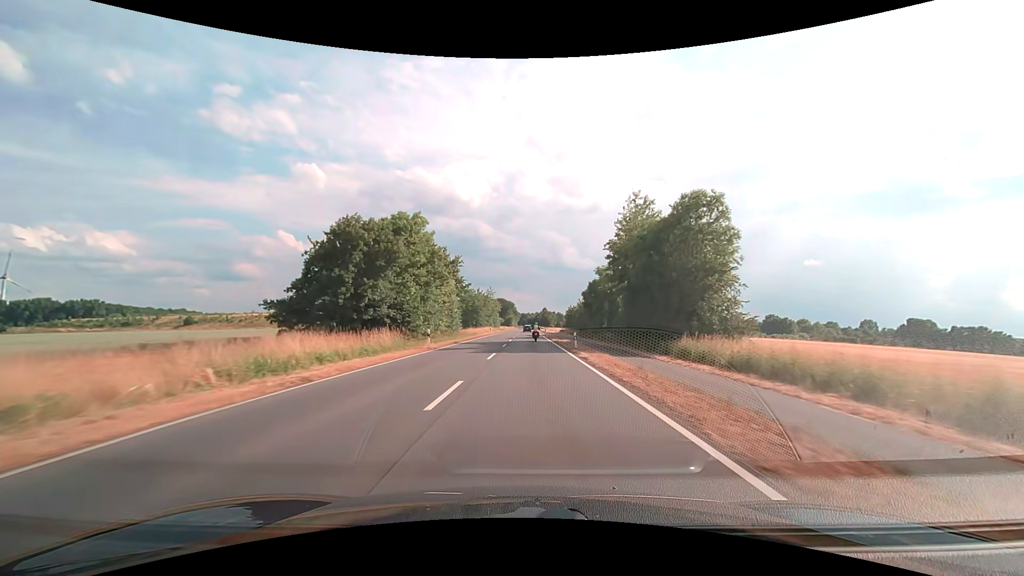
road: secondary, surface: asphalt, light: Day
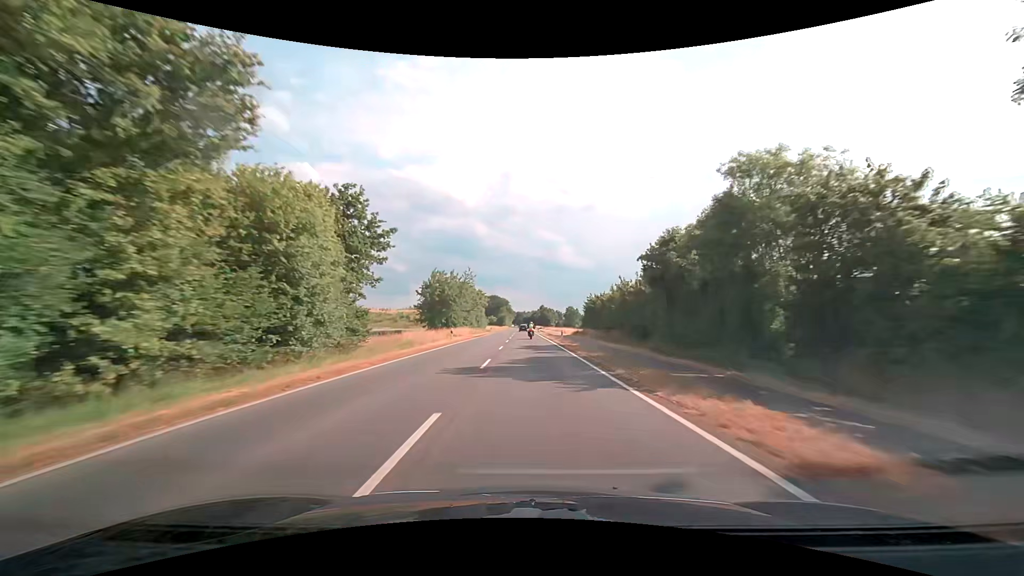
(+0.1, +40.3) m; 0°
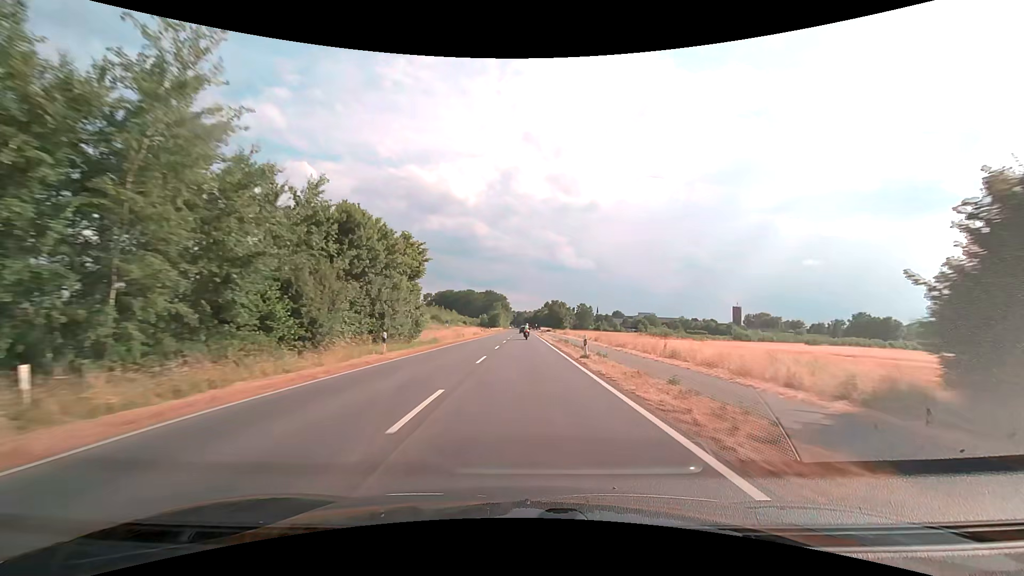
(+0.3, +69.1) m; 0°
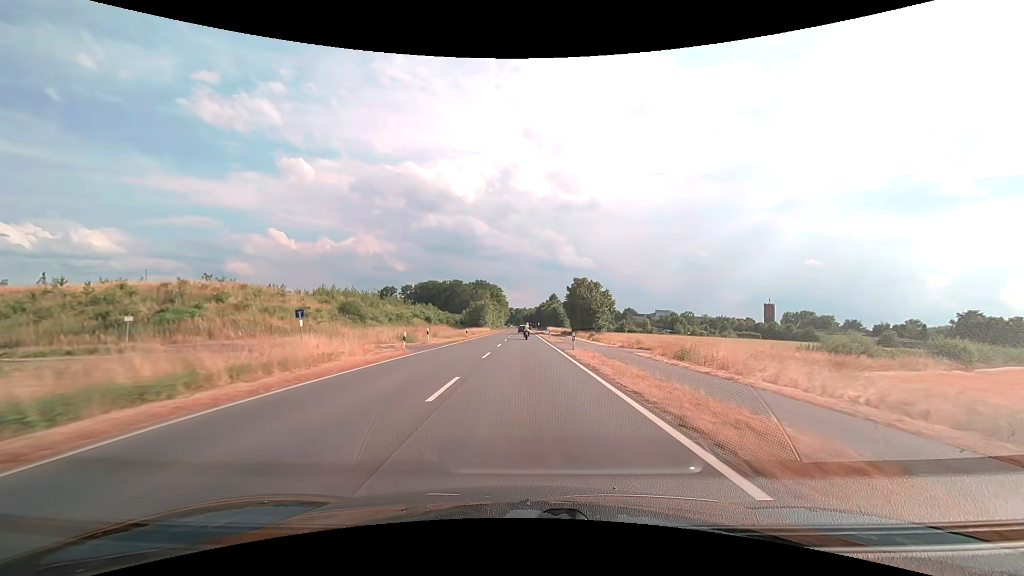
(0.0, +69.1) m; 0°
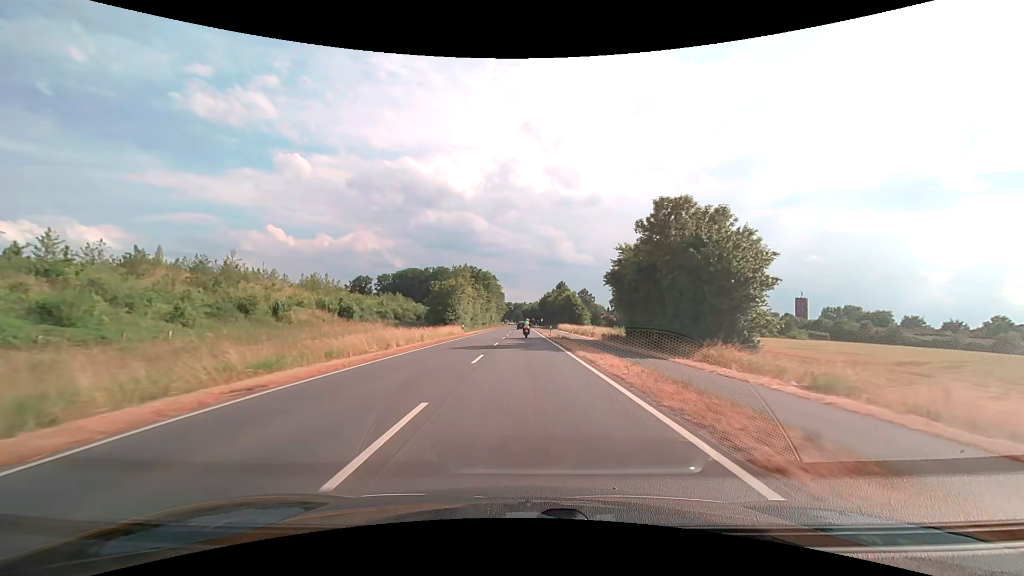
(0.0, +52.3) m; 0°
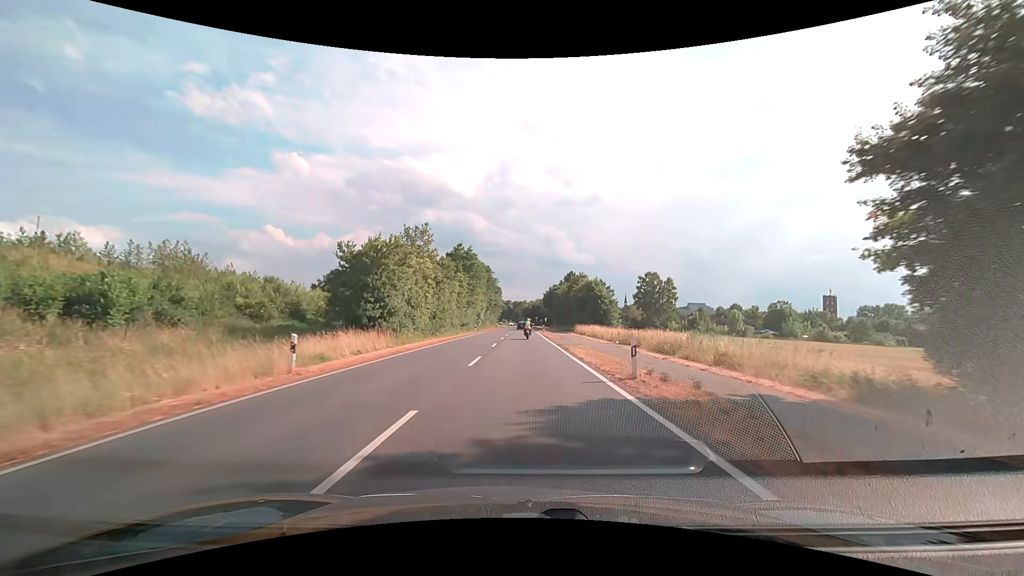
(0.0, +36.2) m; 0°
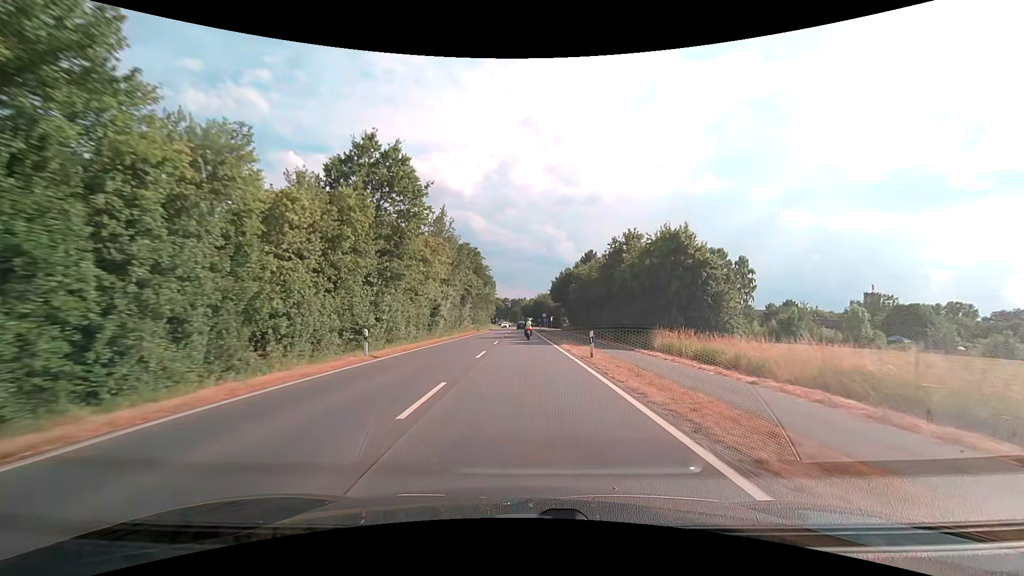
(-0.1, +44.2) m; 0°
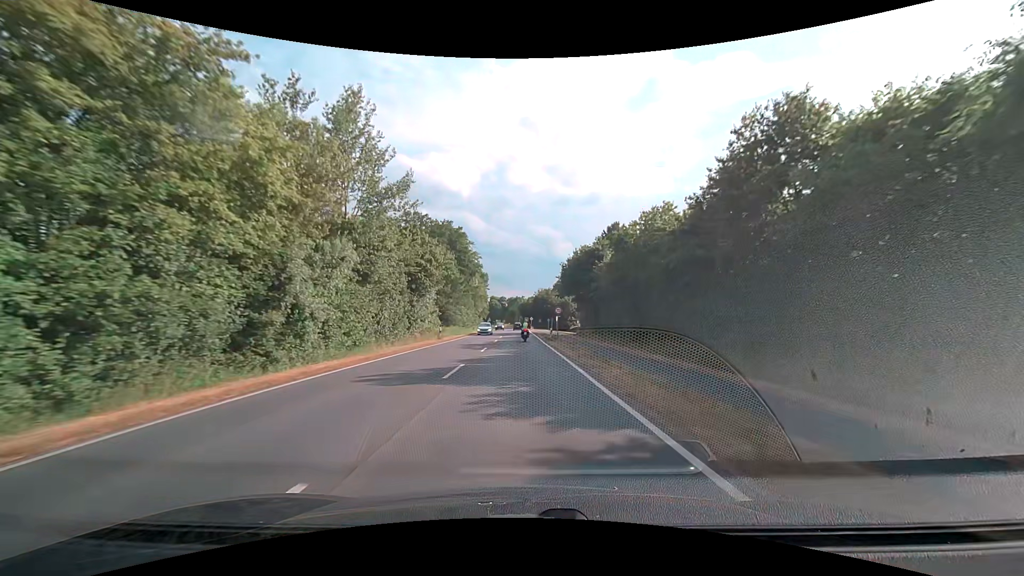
(+0.1, +30.5) m; 0°
(0, +10) (0, +20) (0, +30) (0, +40) (0, +50) (0, +60) (0, +70) (0, +80) (0, +90) (-1, +100) m
